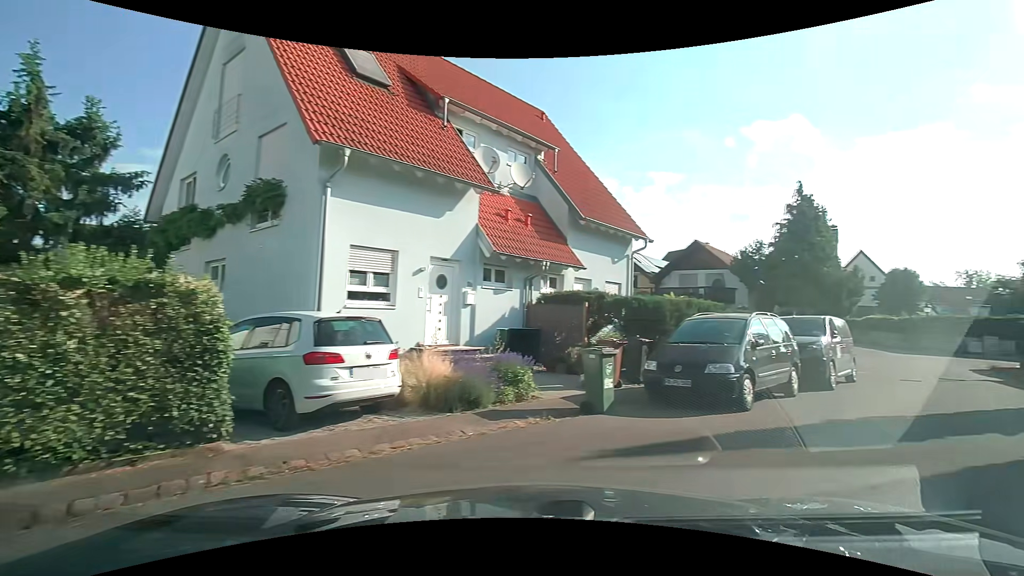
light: Day
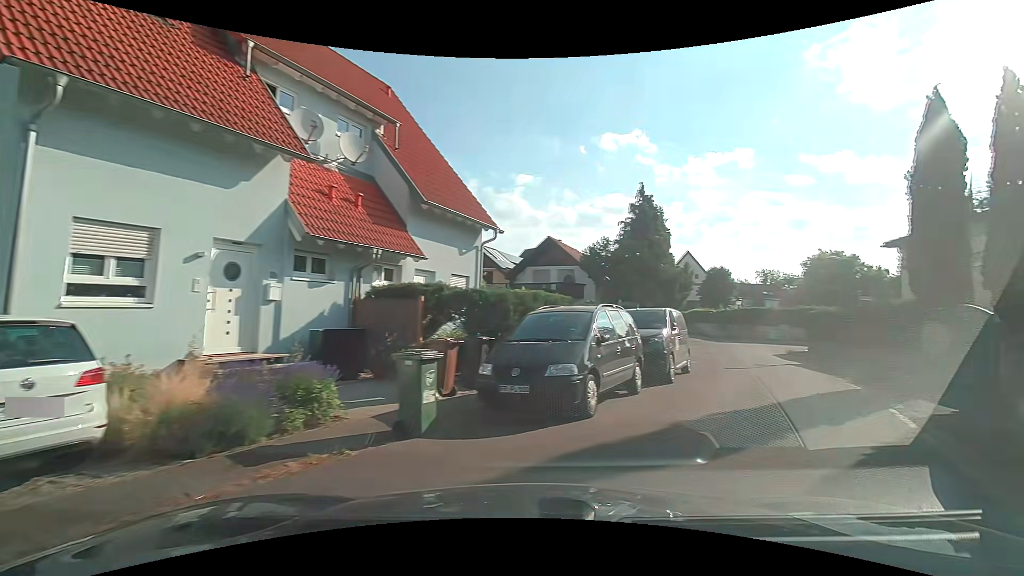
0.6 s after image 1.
(+0.2, +2.0) m; +15°
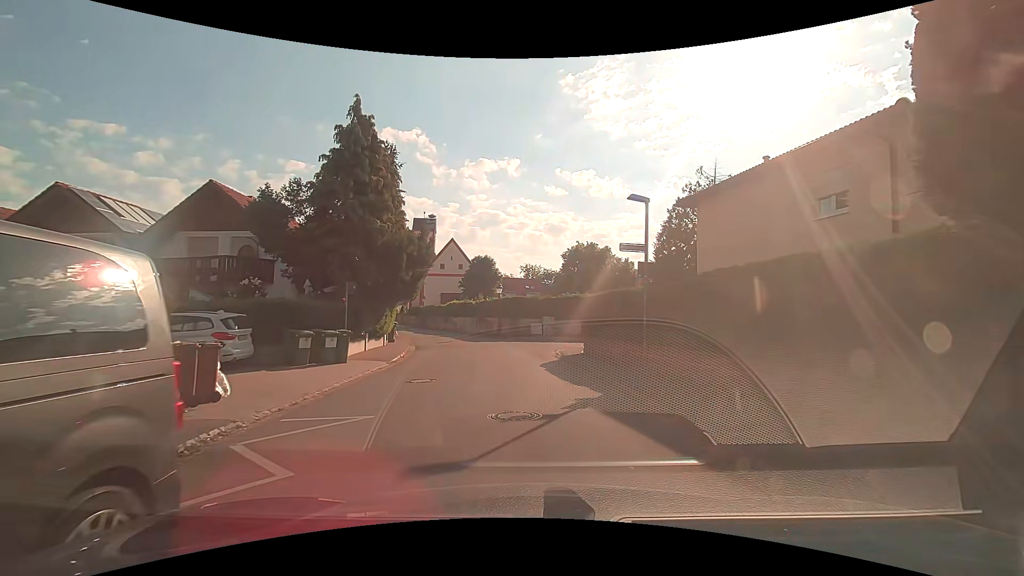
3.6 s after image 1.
(+4.3, +13.0) m; +22°
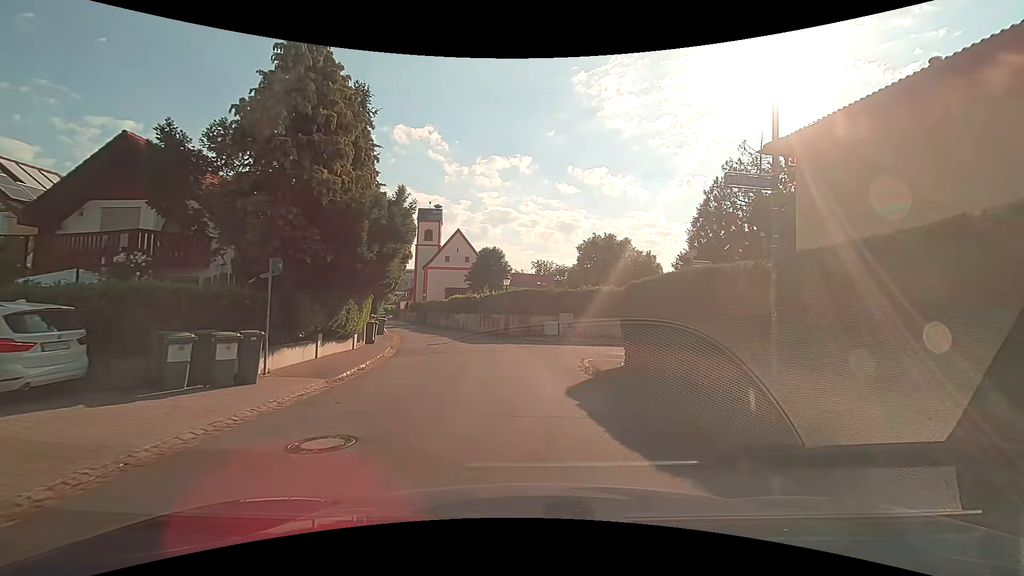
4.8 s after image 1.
(-0.1, +6.2) m; -3°
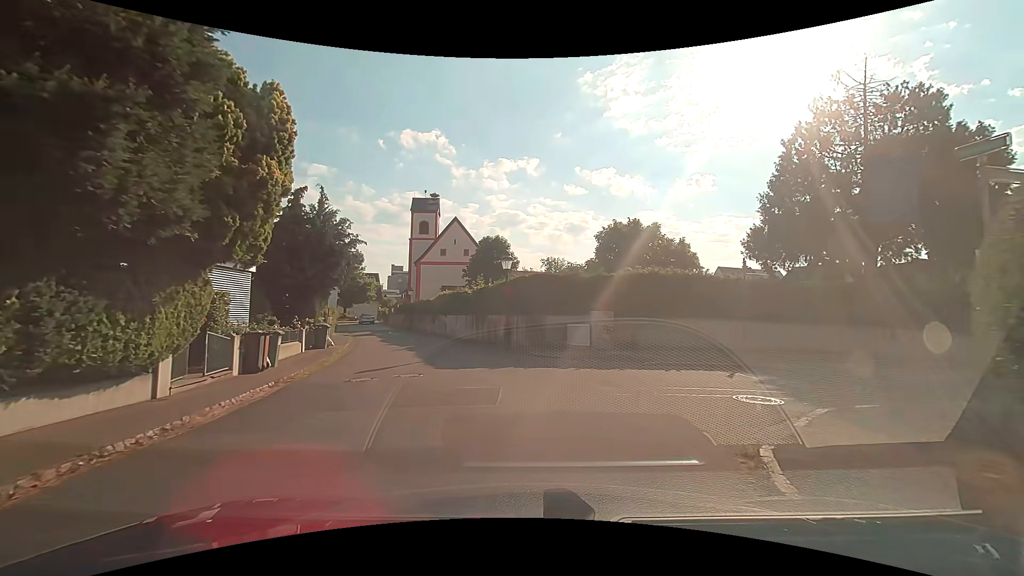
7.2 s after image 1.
(+0.2, +10.9) m; +1°
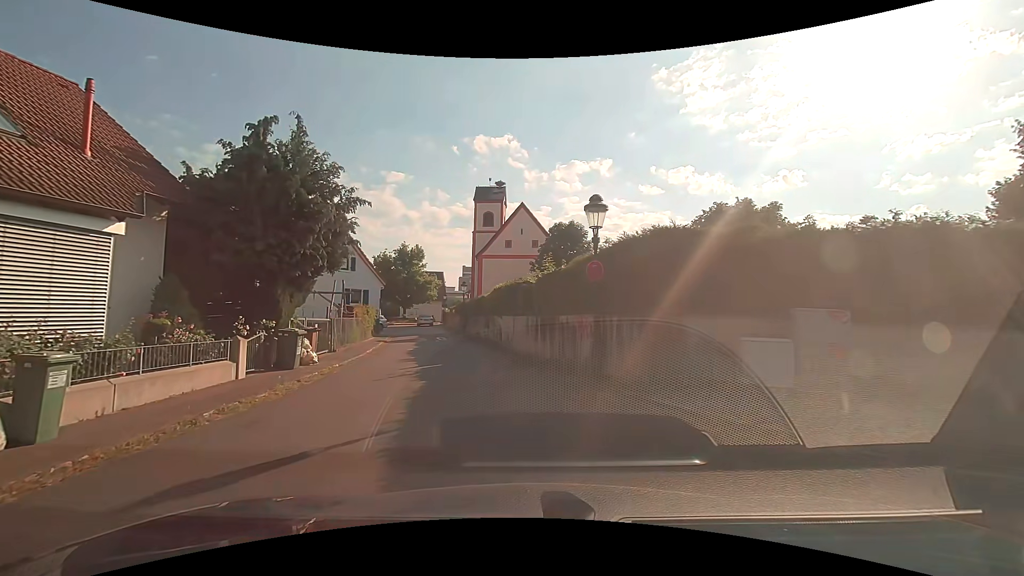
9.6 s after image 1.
(-0.5, +9.5) m; -10°
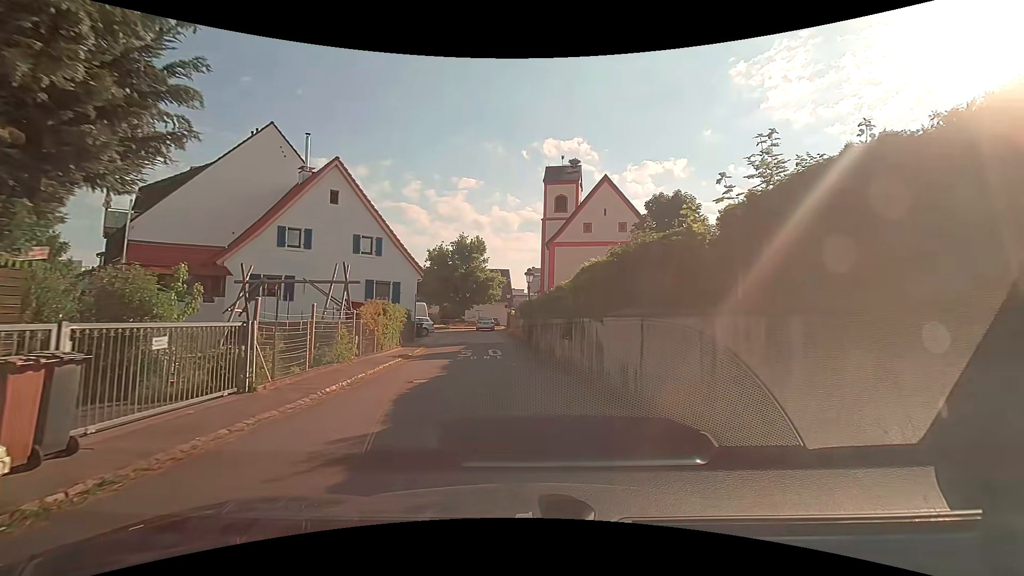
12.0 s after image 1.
(-0.7, +11.6) m; -6°
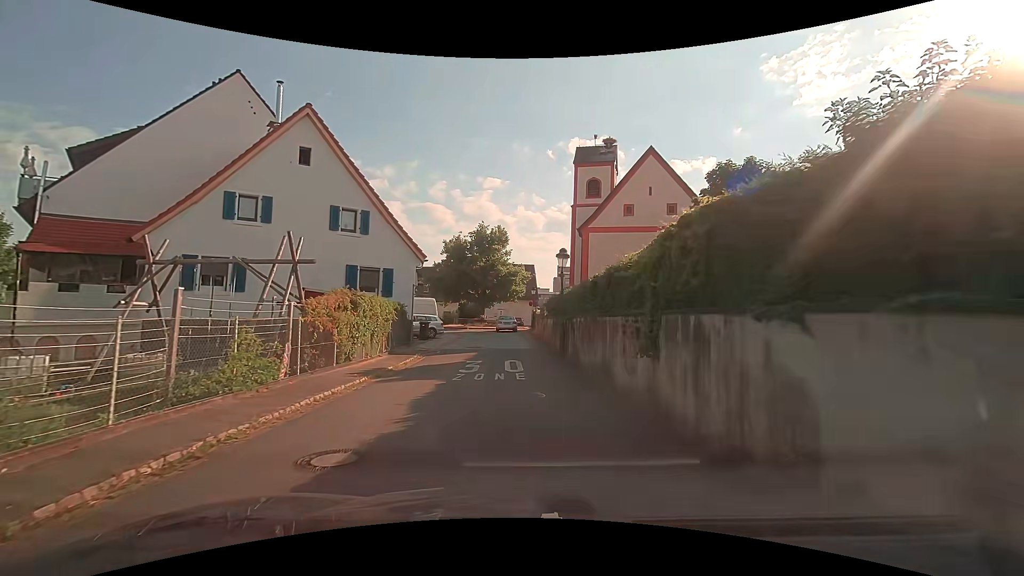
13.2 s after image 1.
(-0.2, +6.8) m; -3°
(0, +10) (-1, +20) (-1, +30) (-2, +40) (-7, +49) (-12, +57) (-19, +64) (-27, +70) (-34, +77) (-37, +87) m
